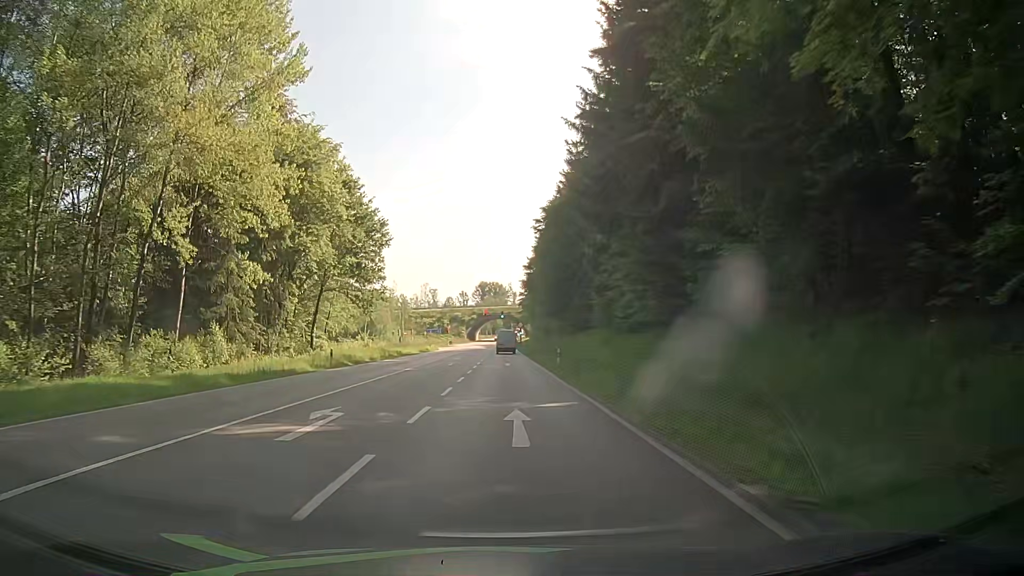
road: secondary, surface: asphalt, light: Day
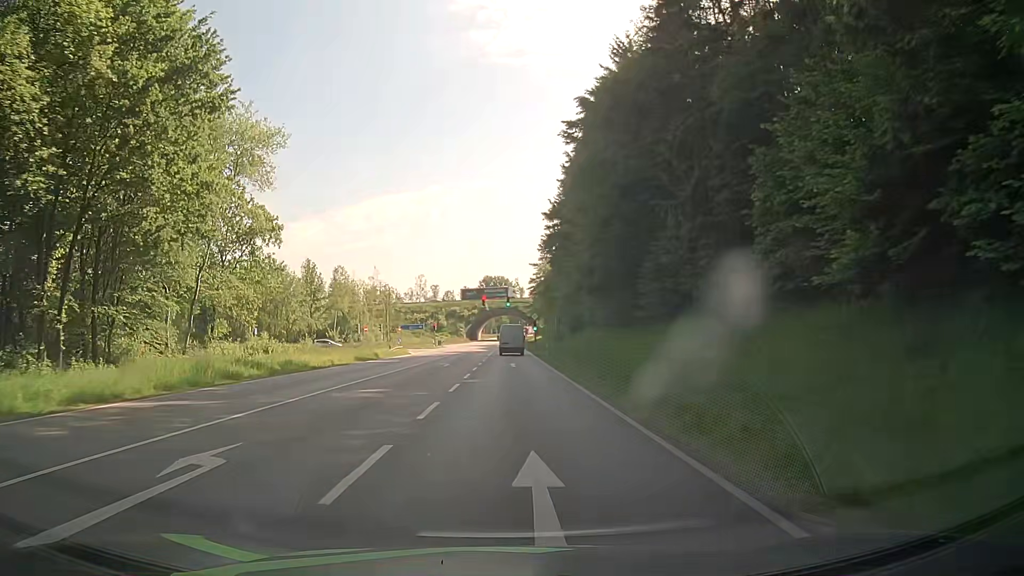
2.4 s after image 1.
(-0.5, +35.2) m; -1°
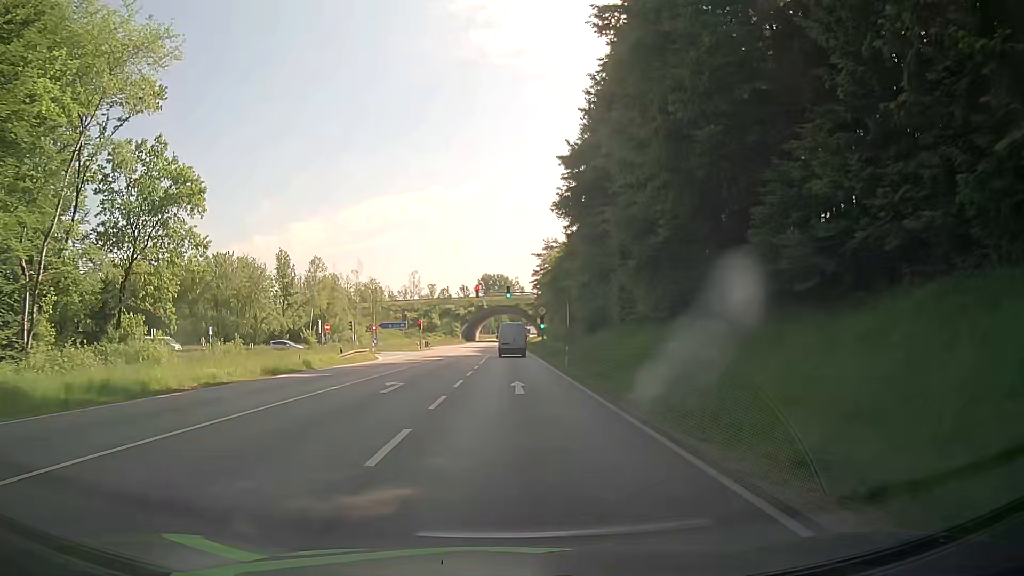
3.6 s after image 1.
(0.0, +16.3) m; 0°
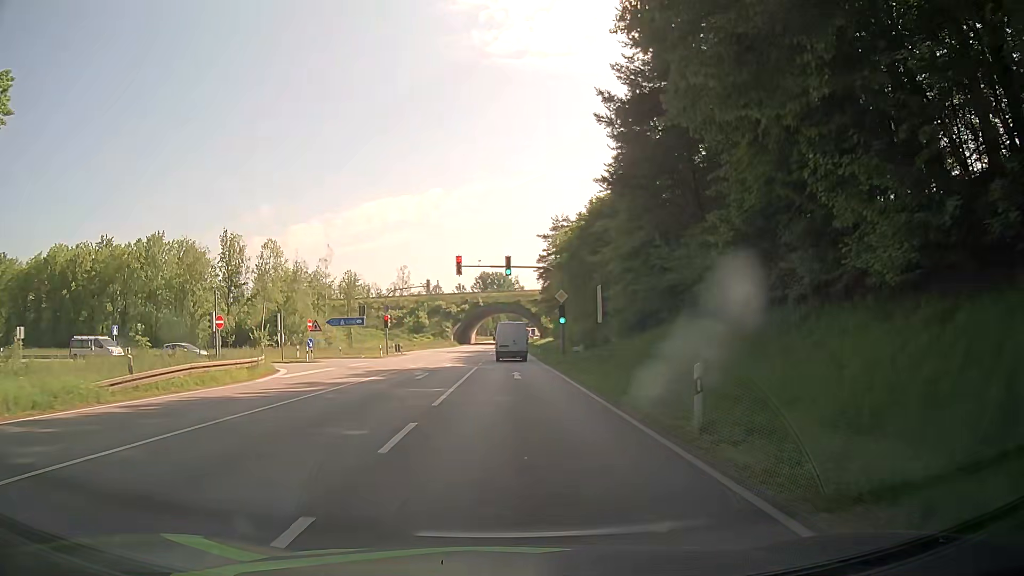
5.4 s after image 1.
(+0.2, +22.9) m; +1°
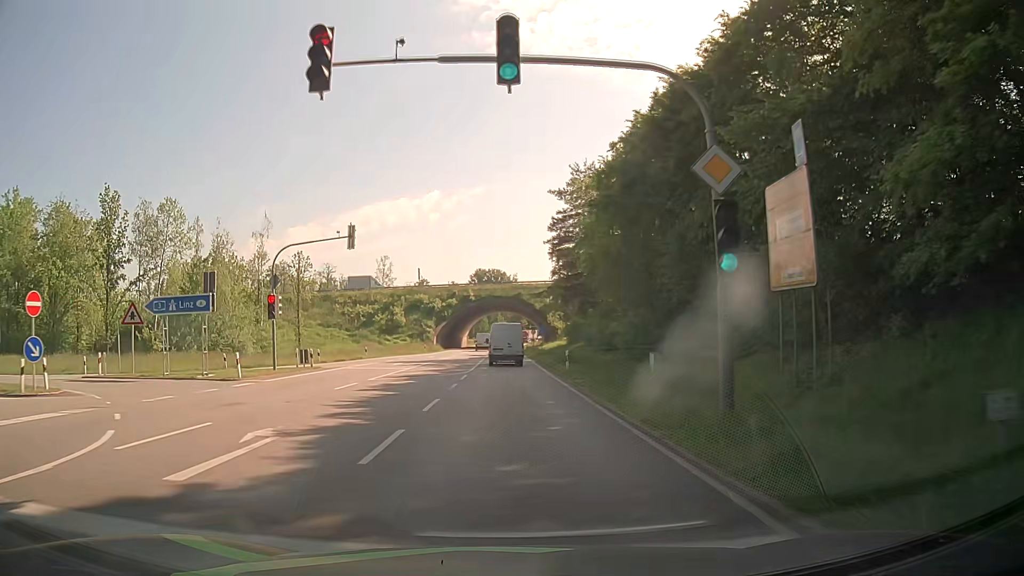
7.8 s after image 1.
(-0.1, +30.0) m; 0°
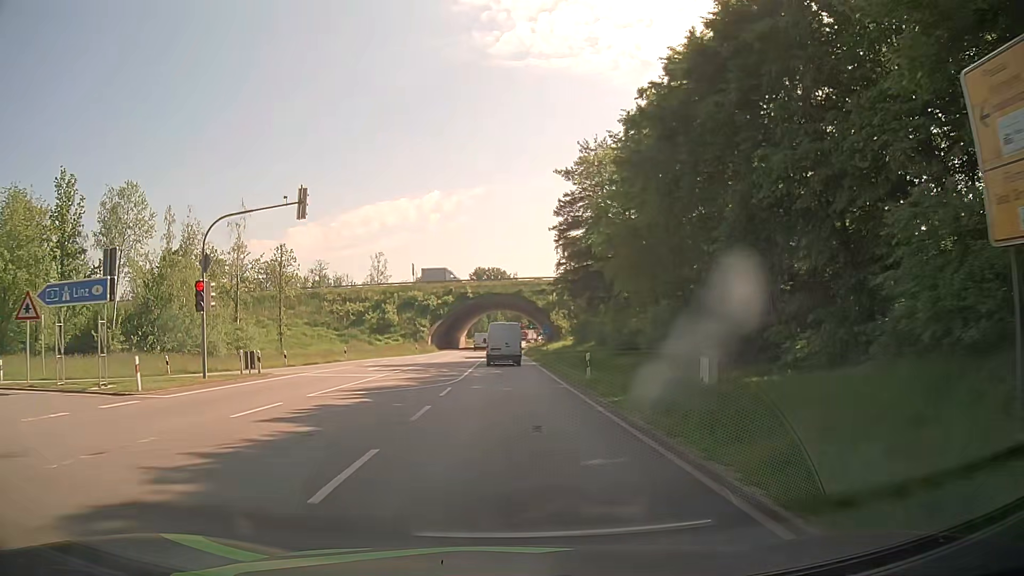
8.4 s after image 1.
(+0.1, +7.9) m; +1°
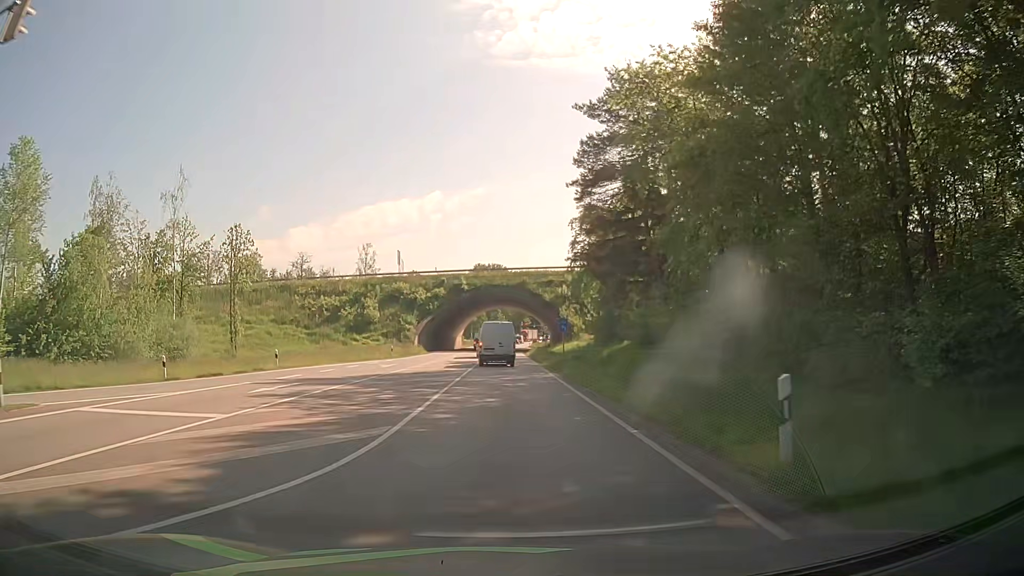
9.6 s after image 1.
(0.0, +16.4) m; 0°
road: primary
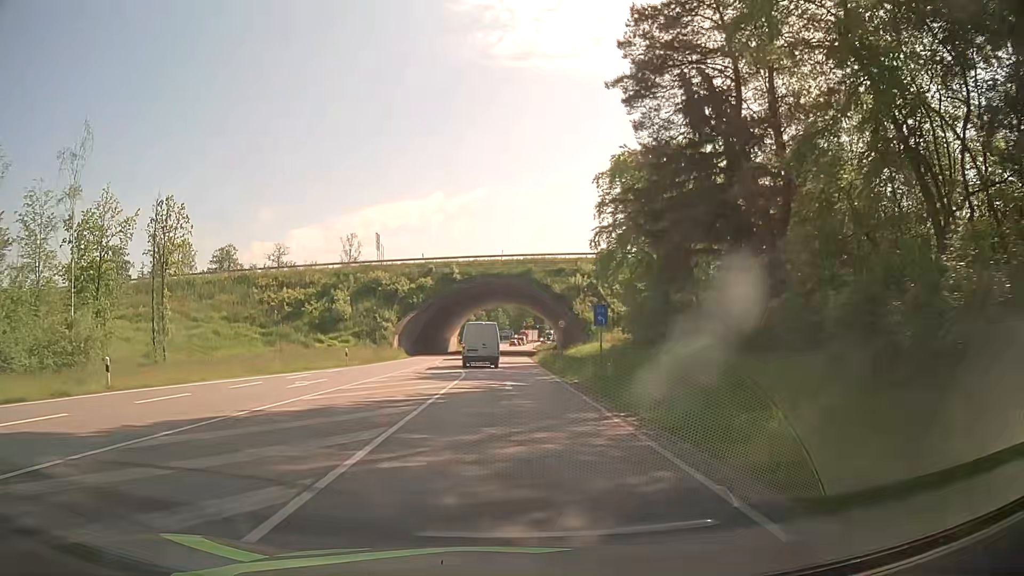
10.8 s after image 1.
(0.0, +16.9) m; 0°
(0, +10) (0, +20) (0, +30) (0, +40) (0, +50) (0, +60) (0, +70) (0, +80) (+1, +90) (+2, +100) m
